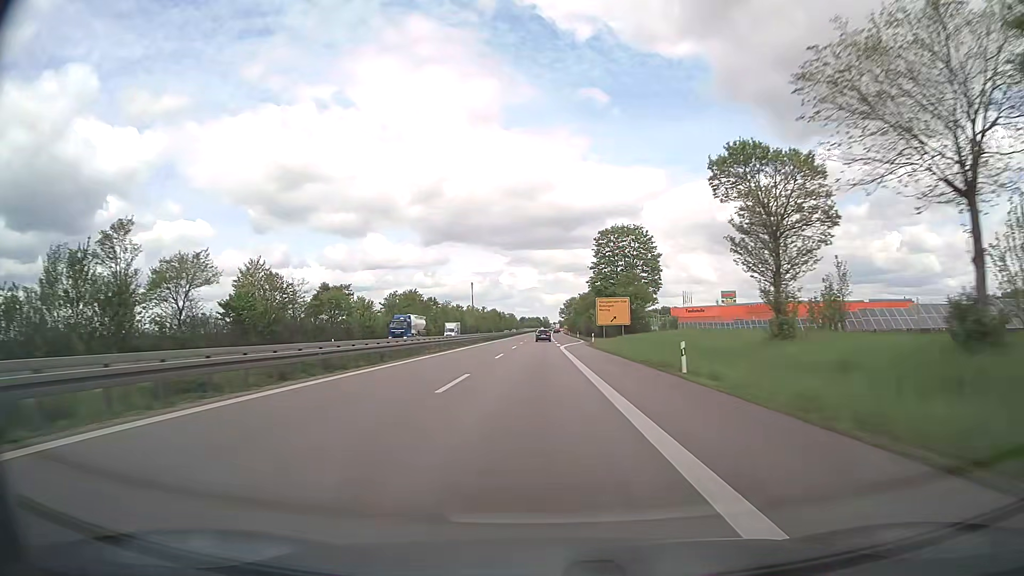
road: trunk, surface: asphalt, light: Day
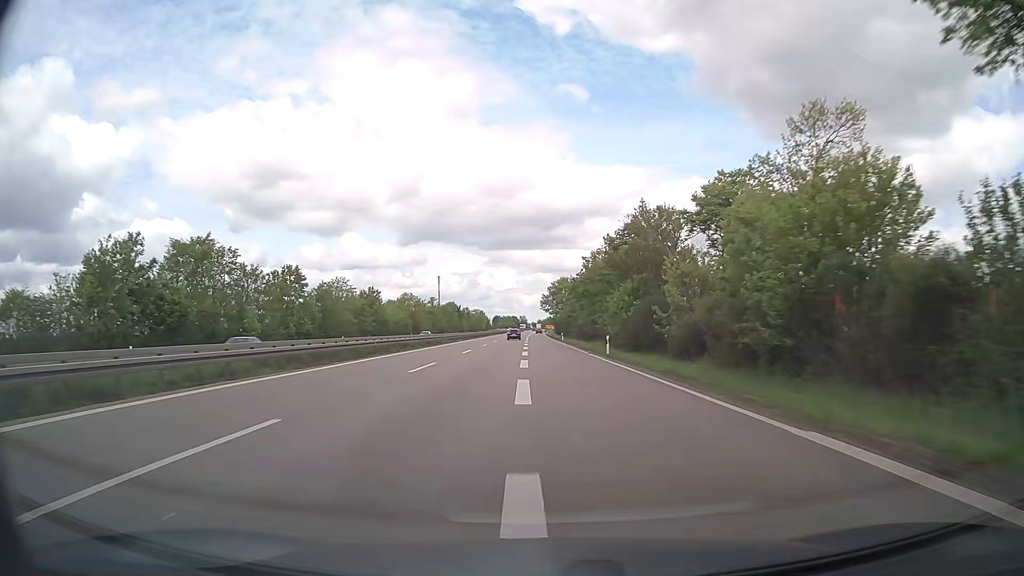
(+1.0, +82.8) m; +2°
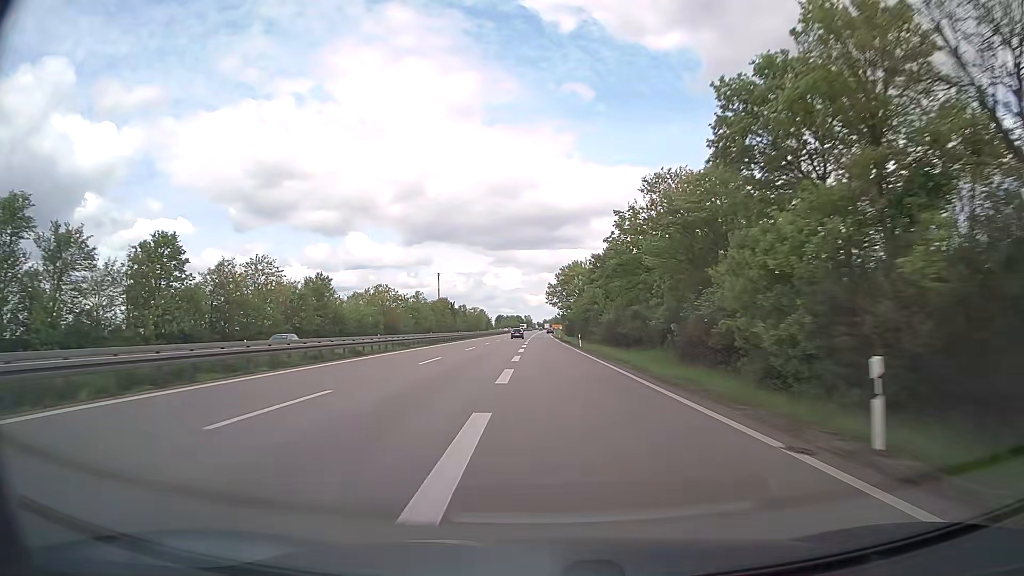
(0.0, +31.3) m; 0°
(0, +10) (0, +20) (0, +30) (0, +40) (0, +50) (0, +60) (0, +70) (0, +80) (0, +90) (0, +100) m
